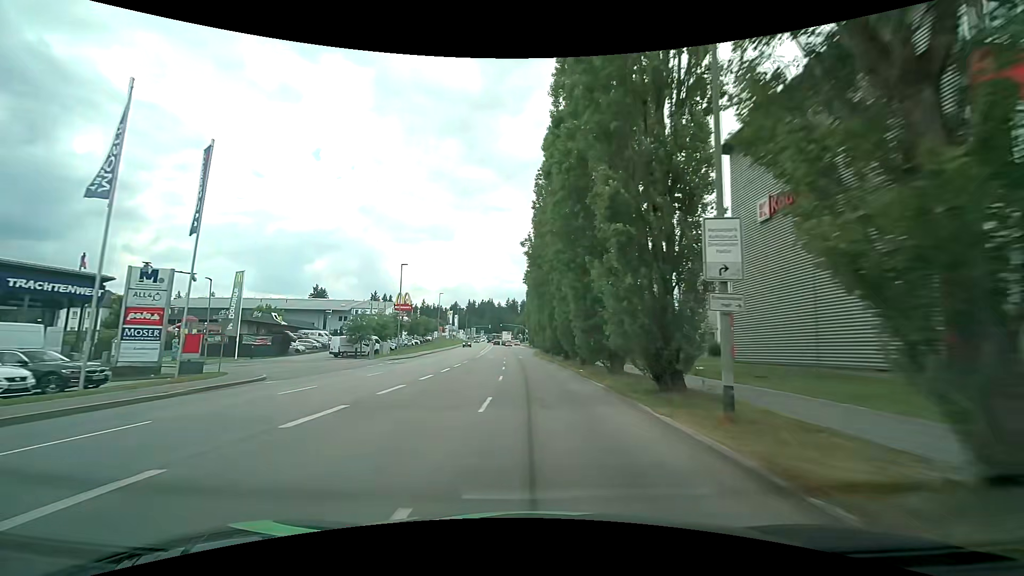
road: tertiary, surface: asphalt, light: Day
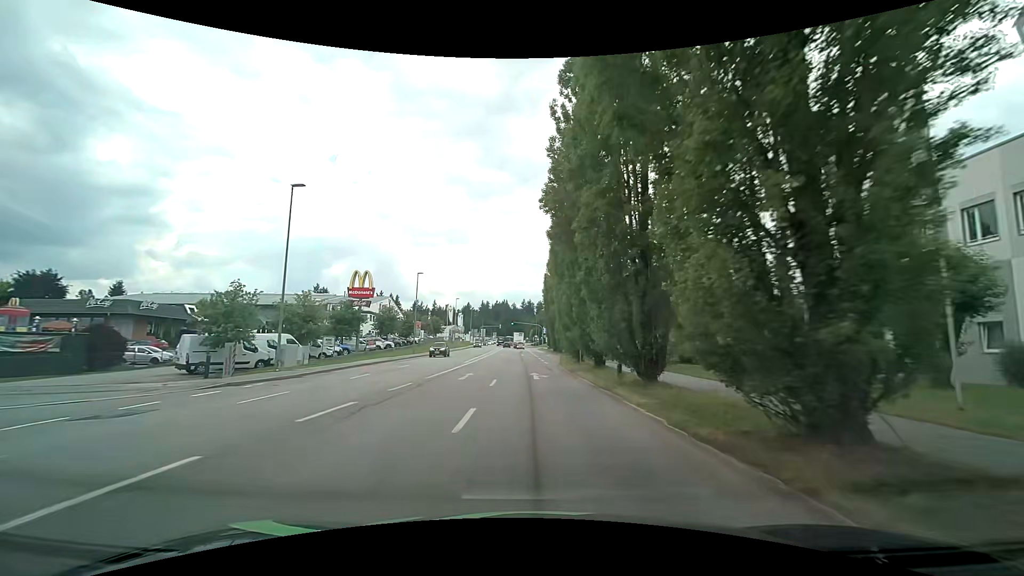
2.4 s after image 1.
(-0.7, +29.5) m; -3°
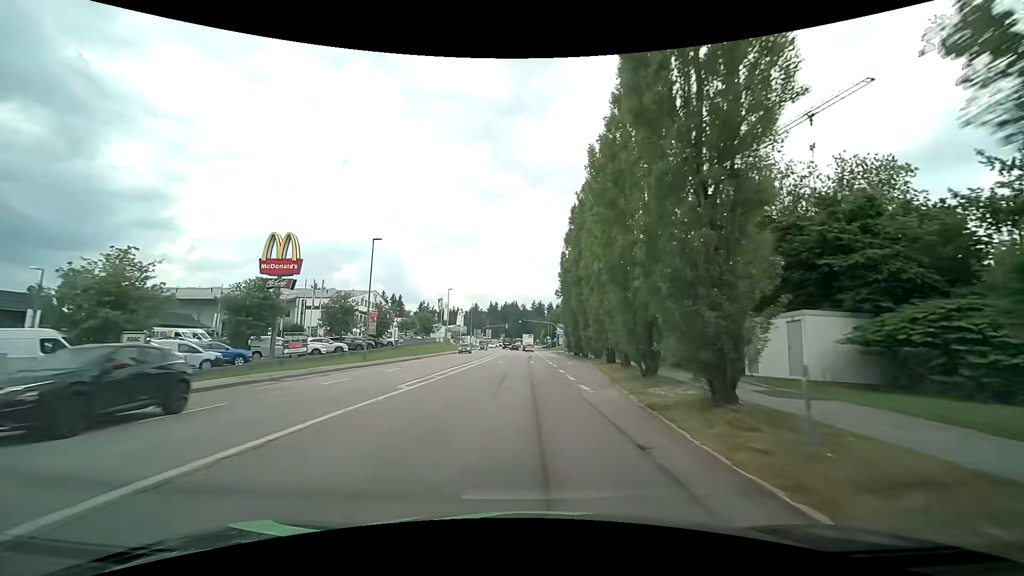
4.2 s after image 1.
(0.0, +21.6) m; 0°
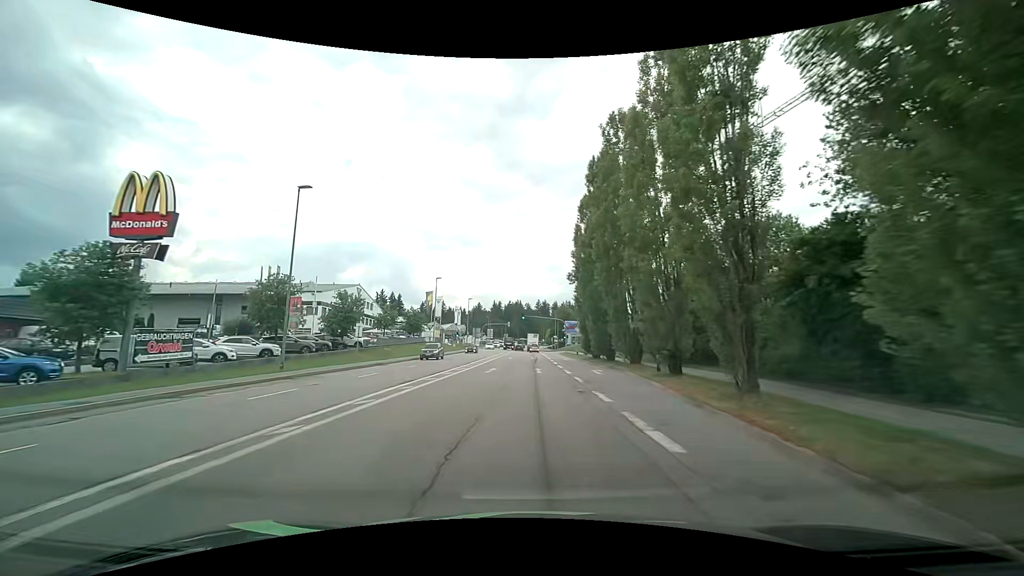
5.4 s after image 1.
(-0.1, +14.2) m; -2°
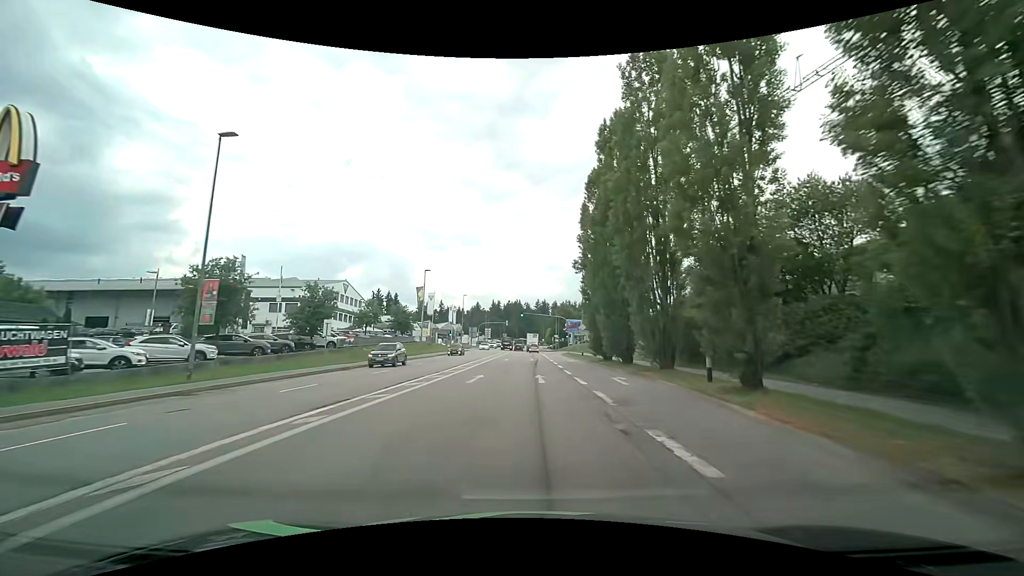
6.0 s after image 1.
(+0.1, +7.1) m; +1°
